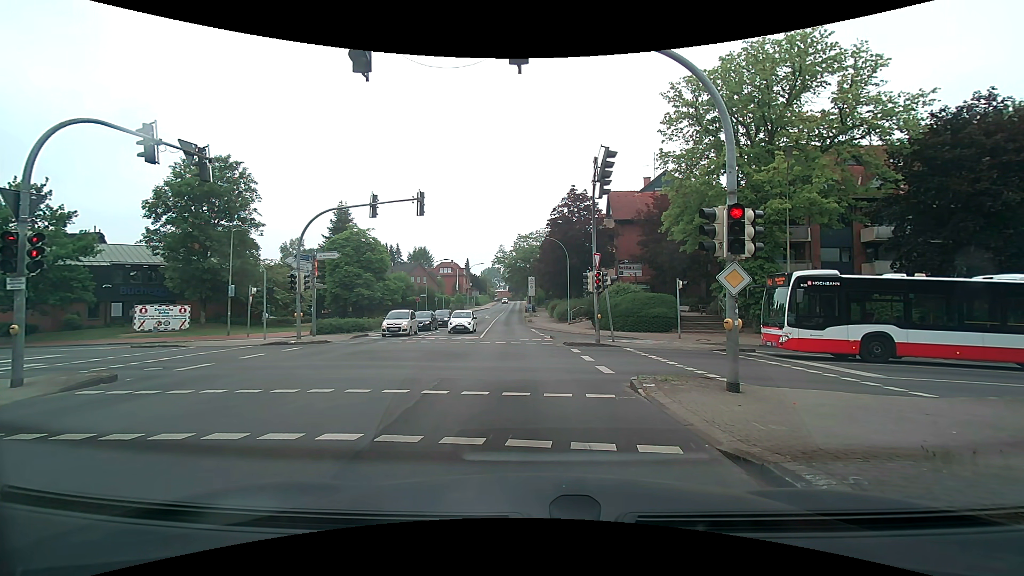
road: secondary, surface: asphalt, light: Day
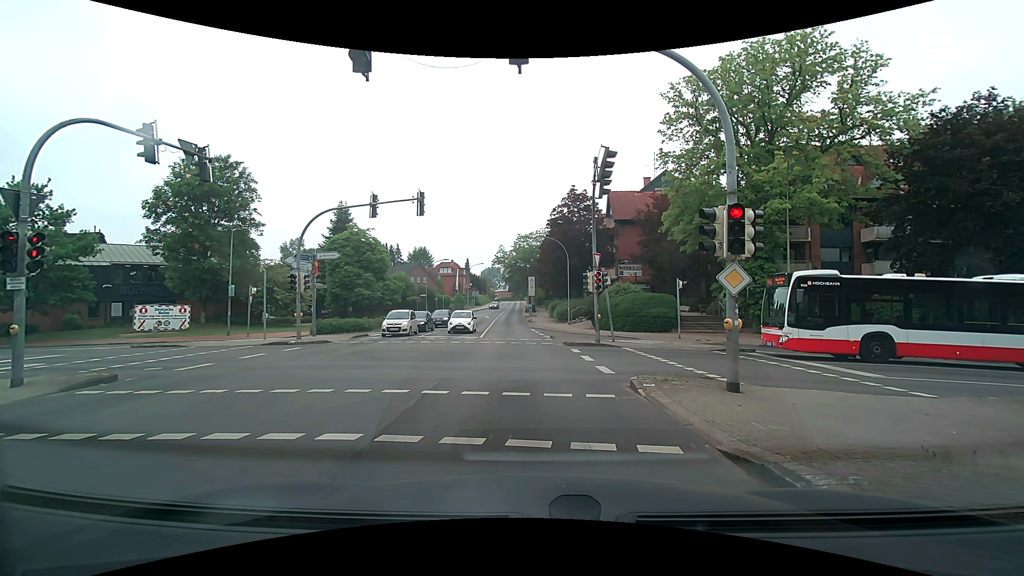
(0.0, 0.0) m; 0°
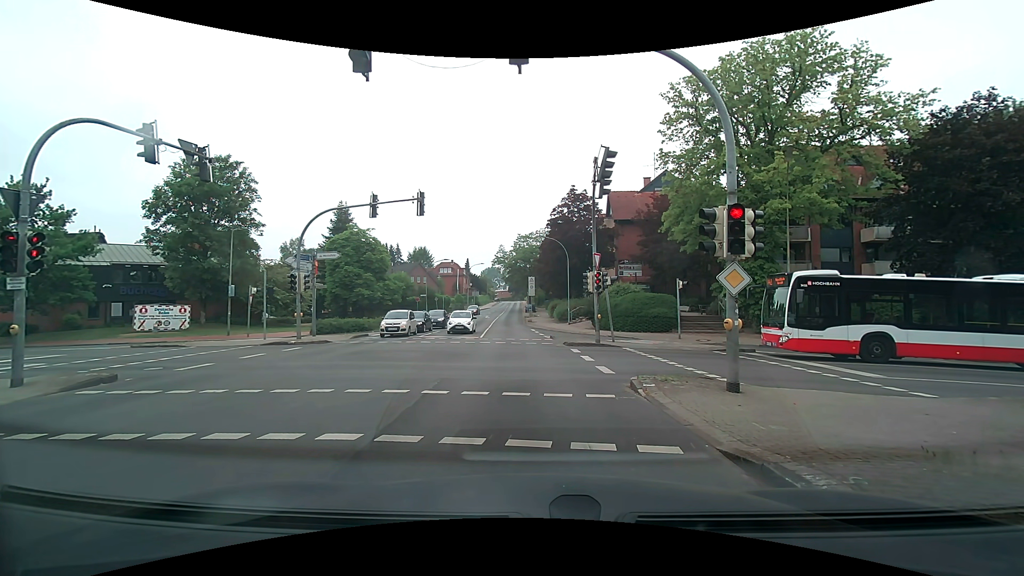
(0.0, 0.0) m; 0°
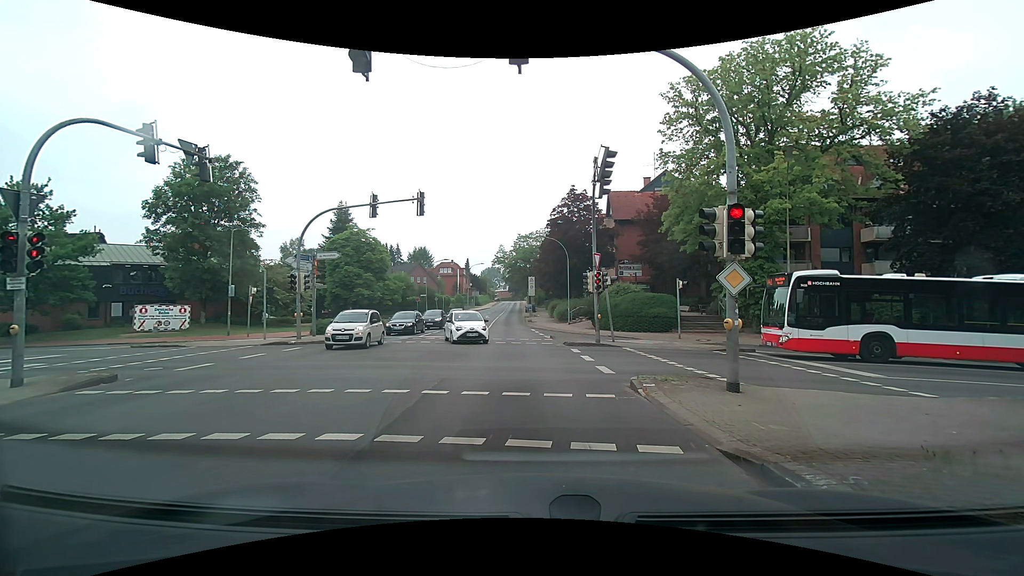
(0.0, 0.0) m; 0°
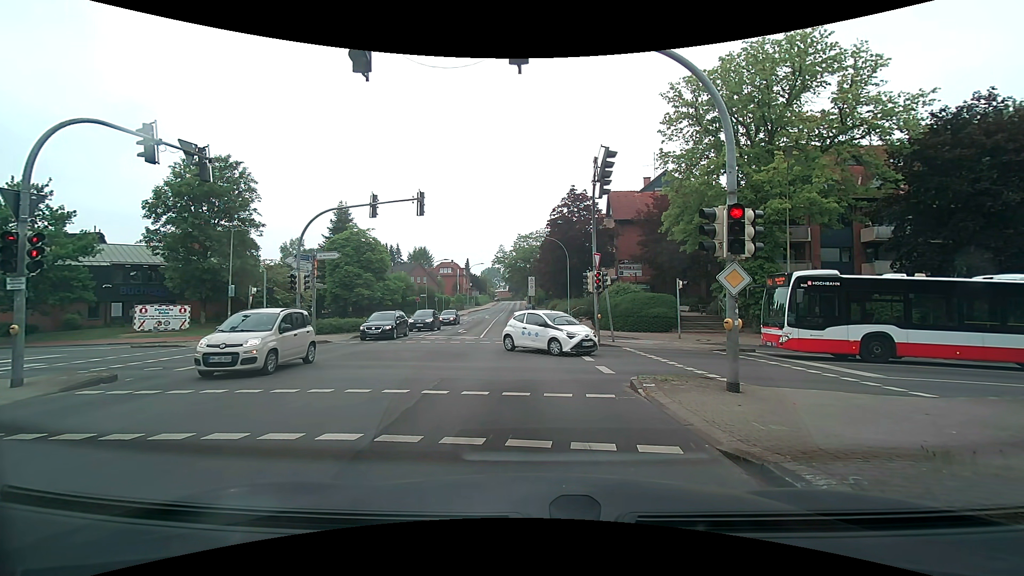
(0.0, 0.0) m; 0°
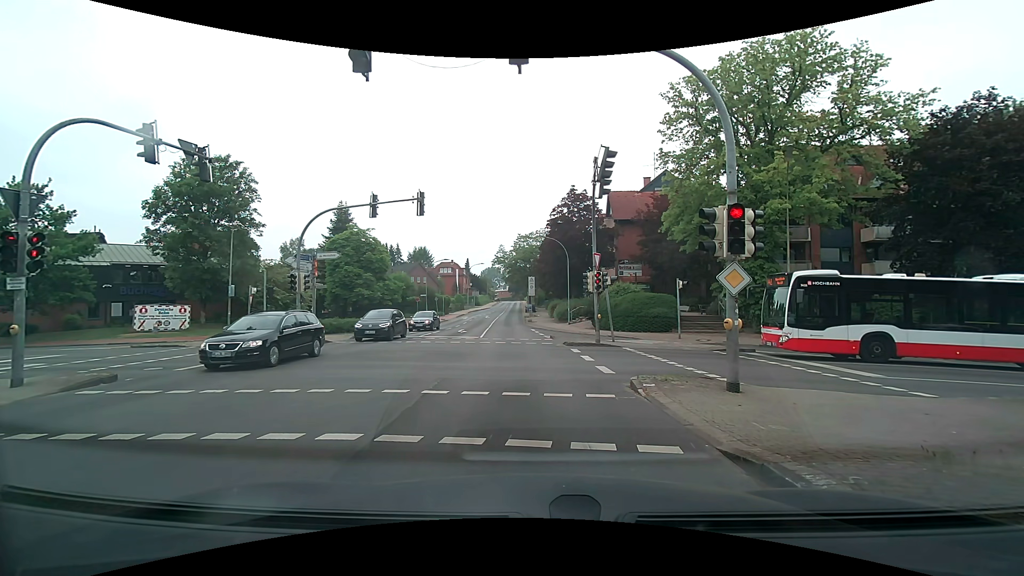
(0.0, 0.0) m; 0°
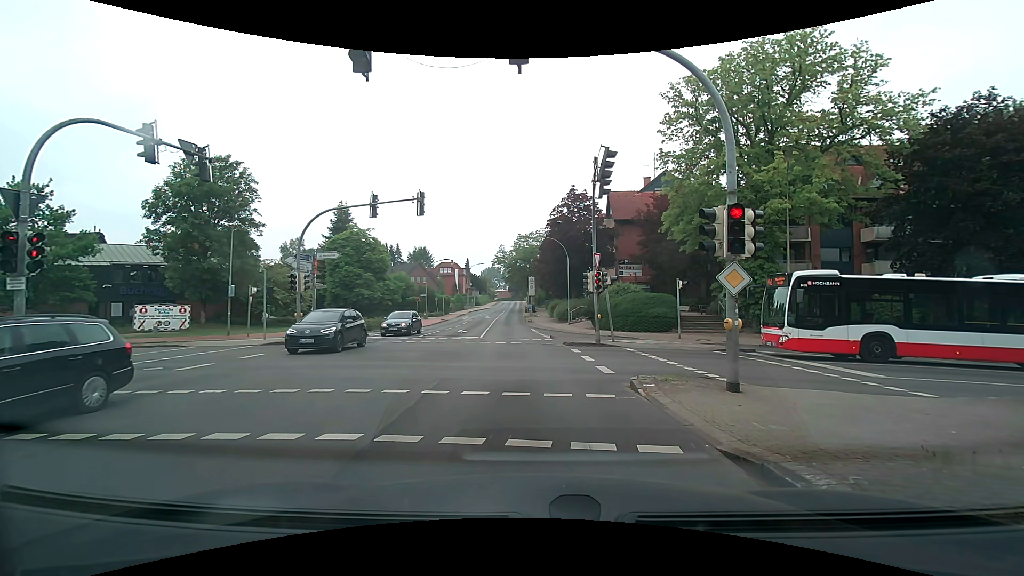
(0.0, 0.0) m; 0°
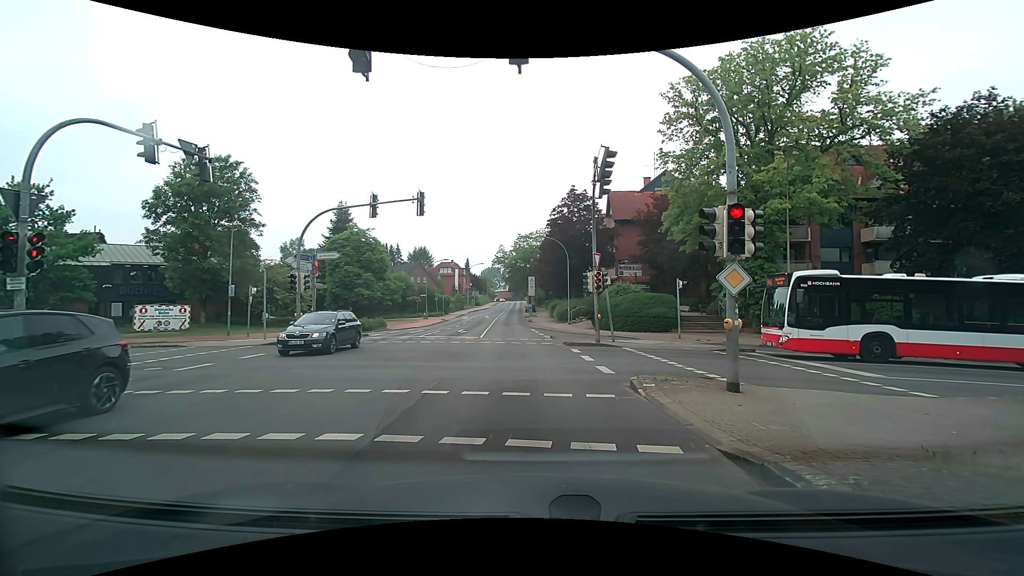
(0.0, 0.0) m; 0°
(0, +10) (+1, +20) (0, +30) (0, +40) (0, +50) (-1, +60) (-1, +70) (0, +80) (0, +90) (0, +100) m
